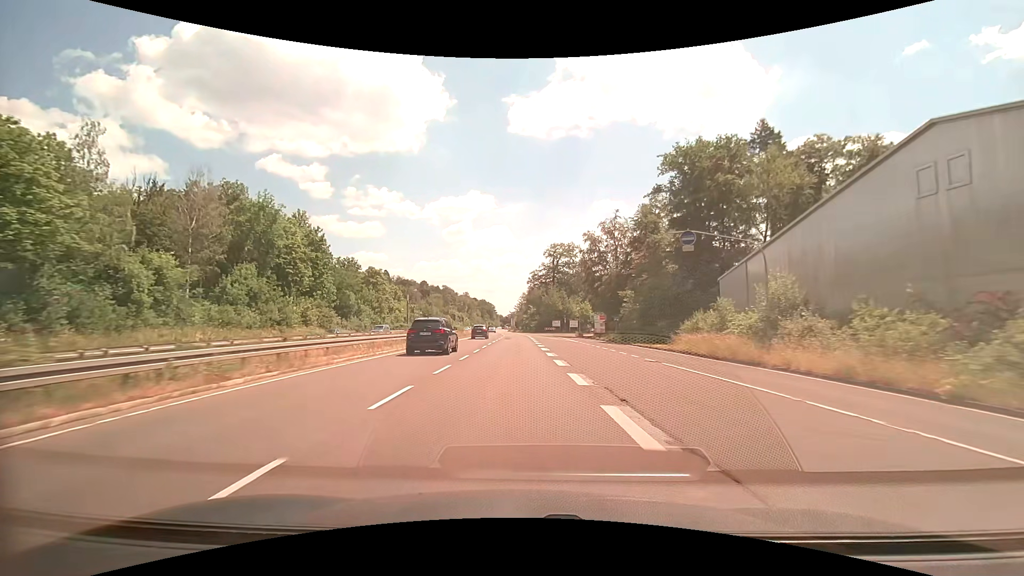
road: trunk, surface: asphalt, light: Day
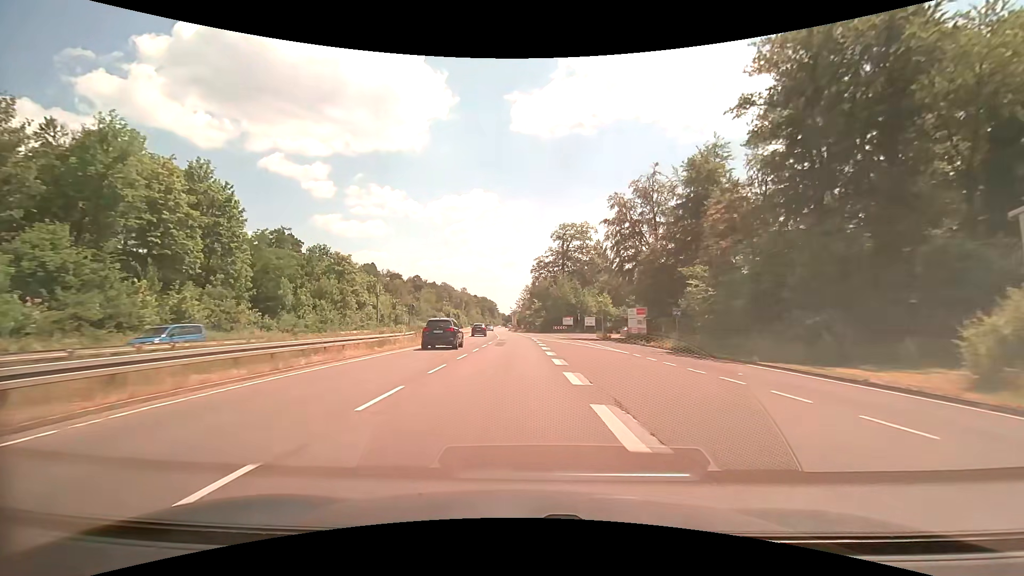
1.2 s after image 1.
(-0.1, +24.2) m; 0°
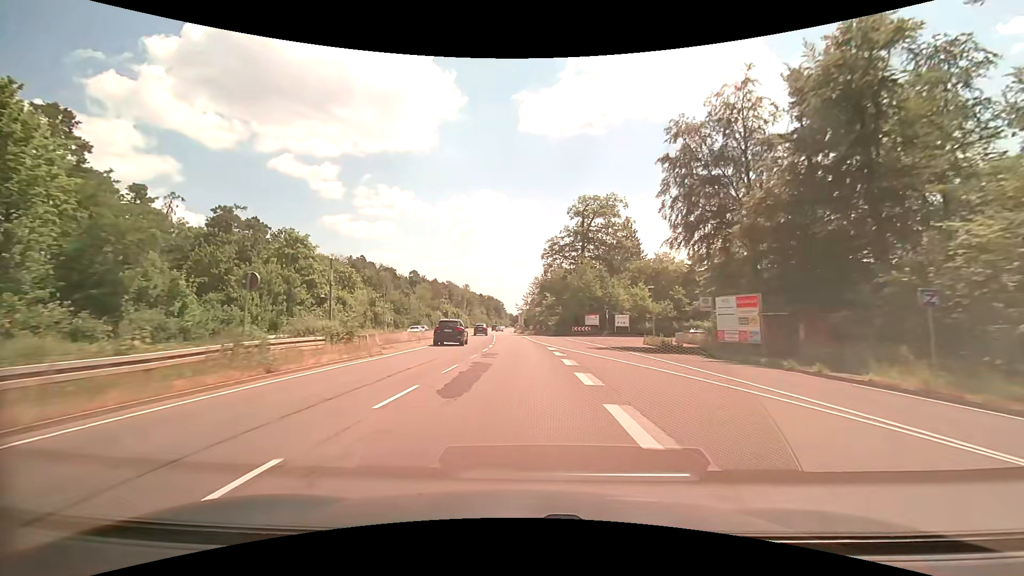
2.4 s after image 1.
(-0.2, +23.8) m; -1°
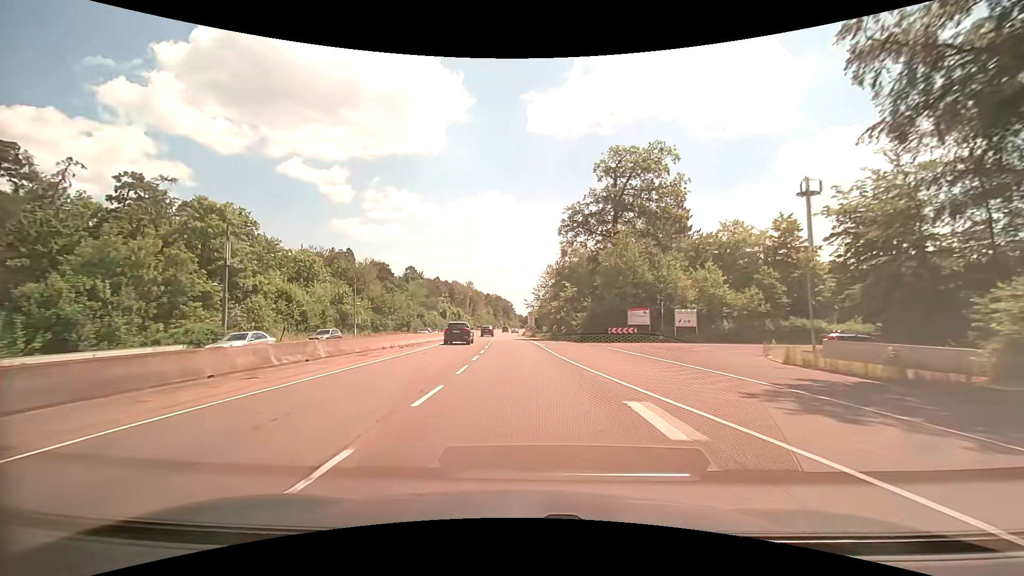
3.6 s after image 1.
(-0.2, +23.6) m; -1°
(0, +10) (0, +20) (-1, +30) (-1, +40) (-2, +50) (-2, +60) (-3, +70) (-3, +80) (-3, +90) (-3, +100) m
